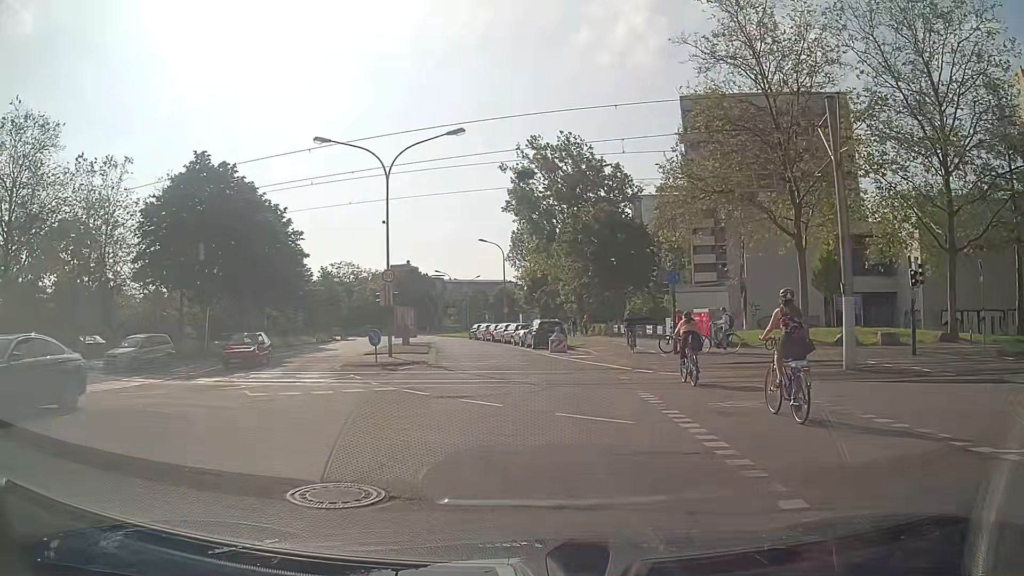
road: residential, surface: asphalt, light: Day
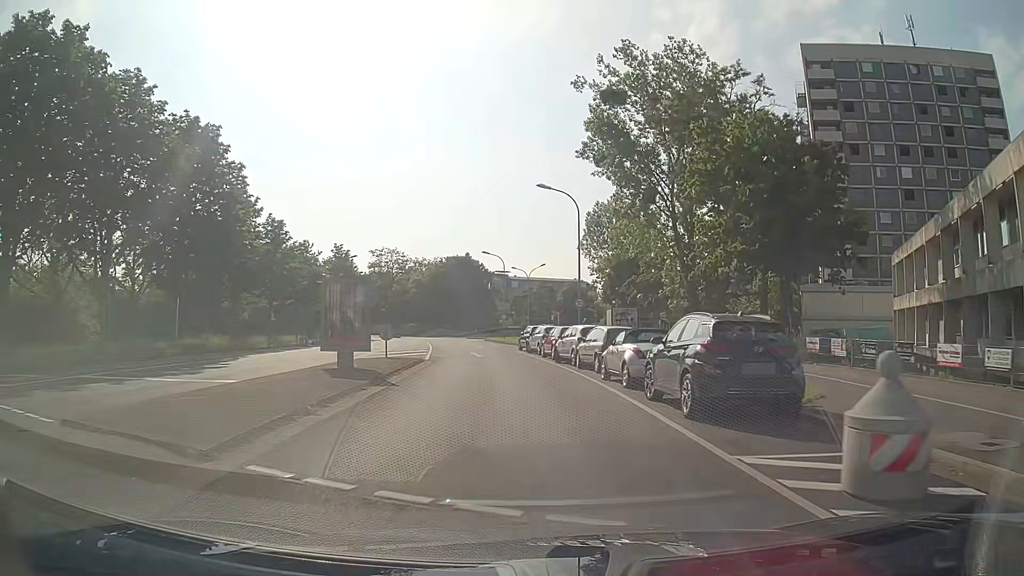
(-1.8, +26.0) m; -7°
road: tertiary
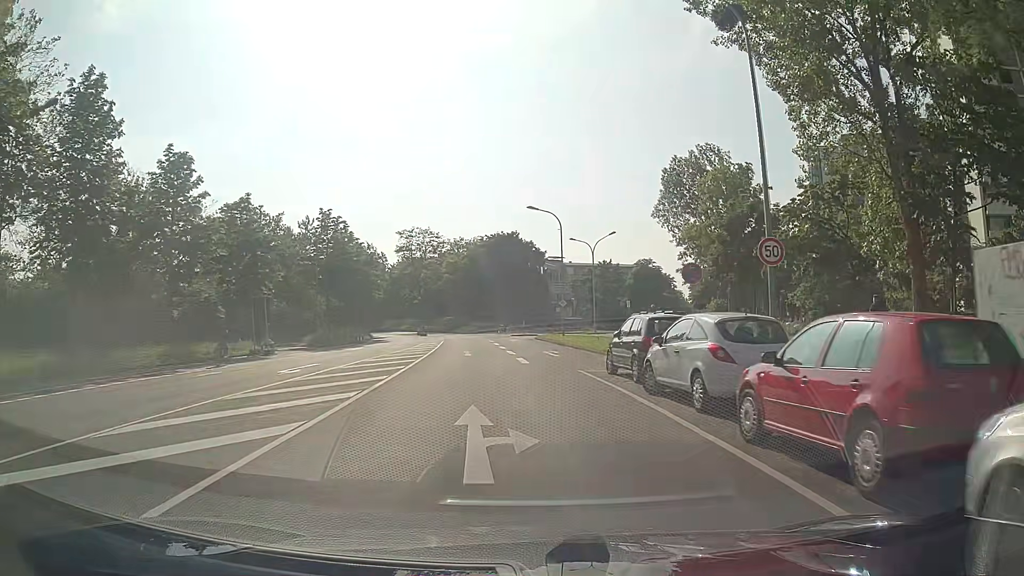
(-1.2, +23.6) m; -4°
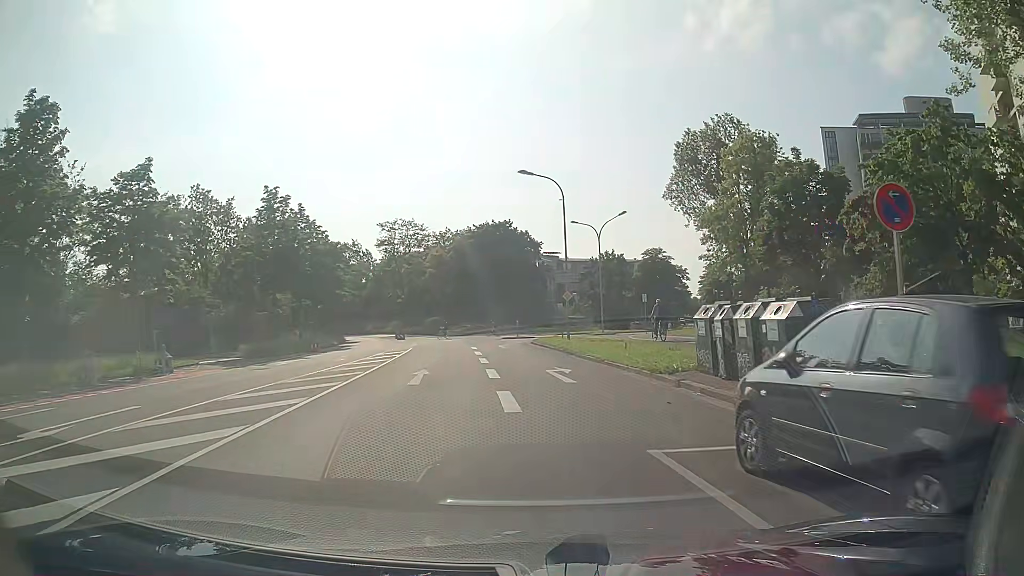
(-0.1, +11.2) m; -1°
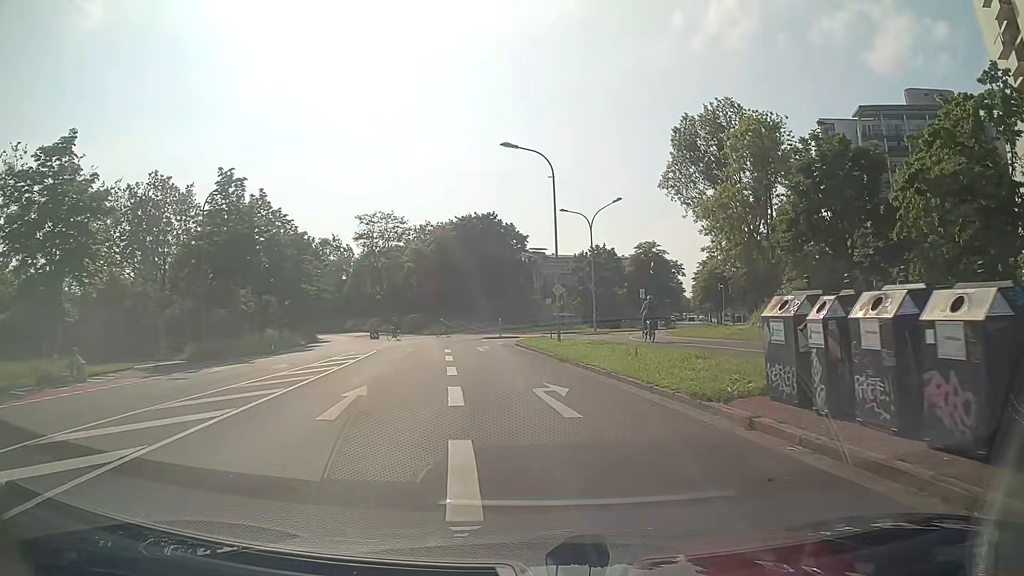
(+0.2, +5.3) m; +2°
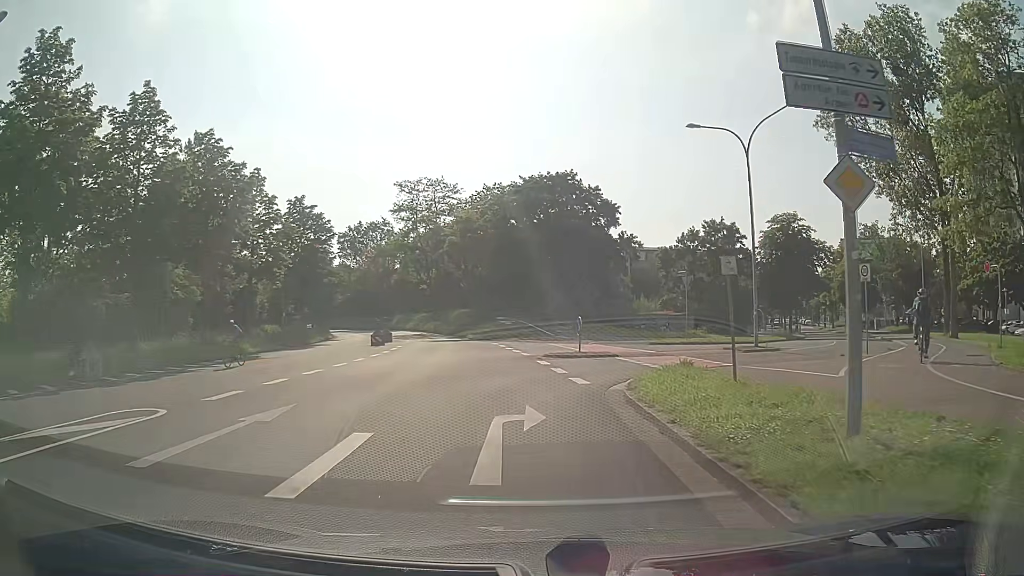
(-0.8, +23.5) m; -7°
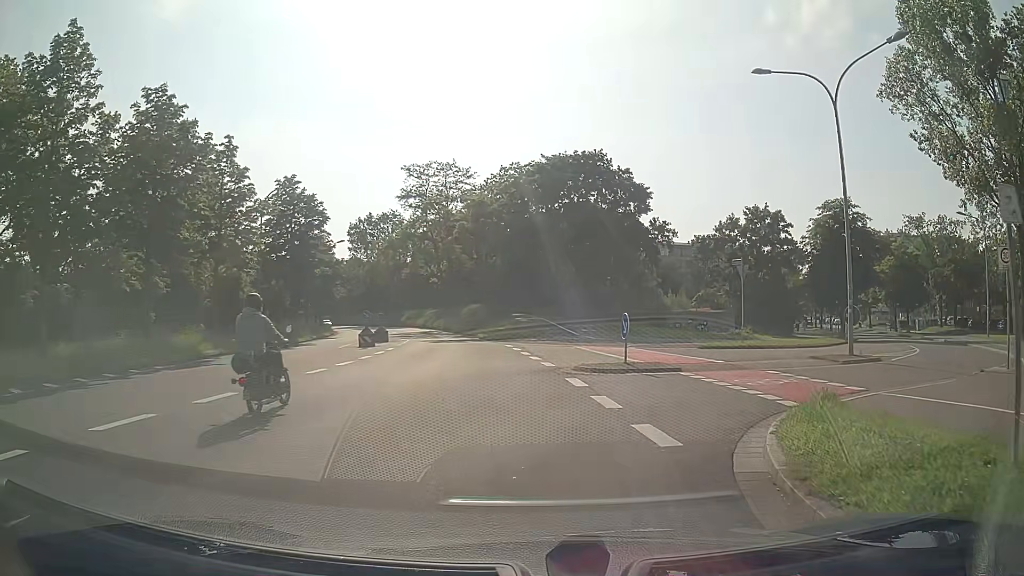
(-0.1, +6.7) m; -2°
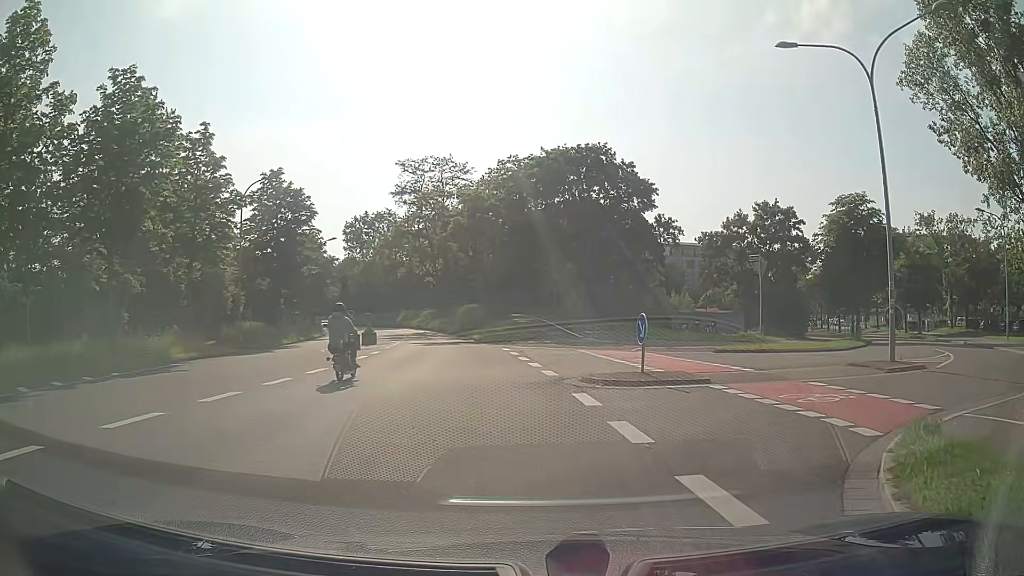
(0.0, +2.6) m; 0°
